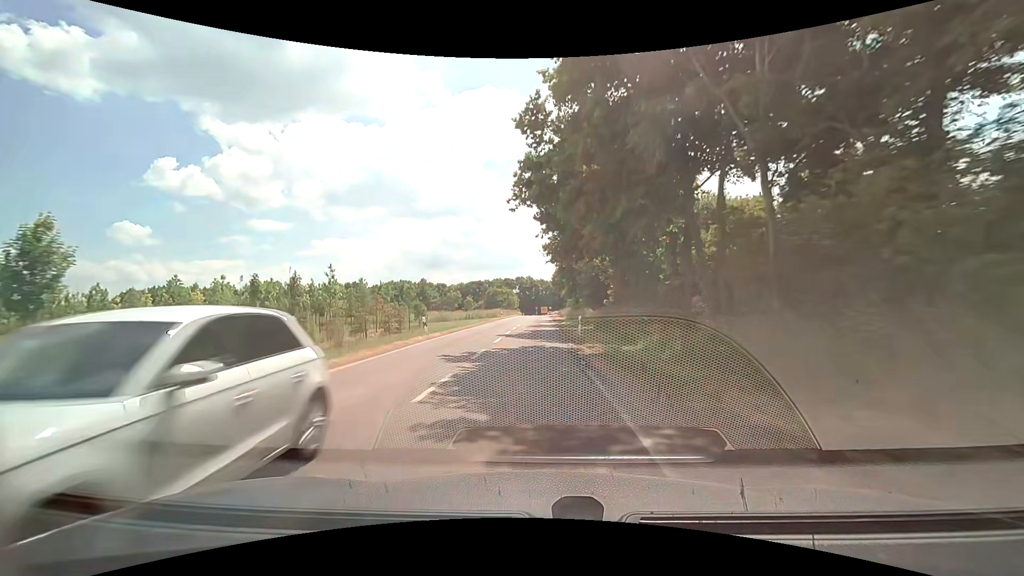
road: tertiary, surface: asphalt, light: Day
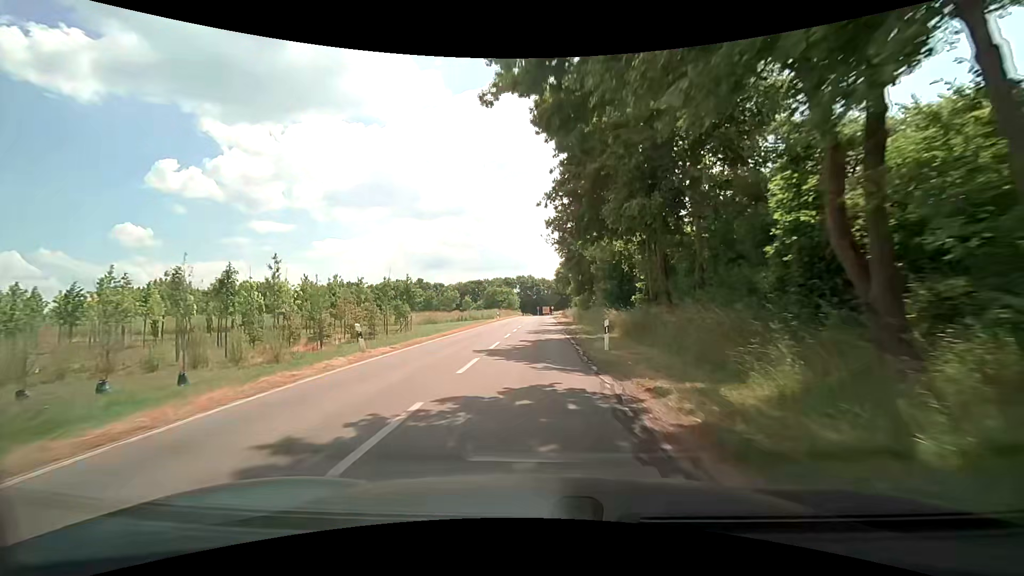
(-0.1, +9.2) m; 0°
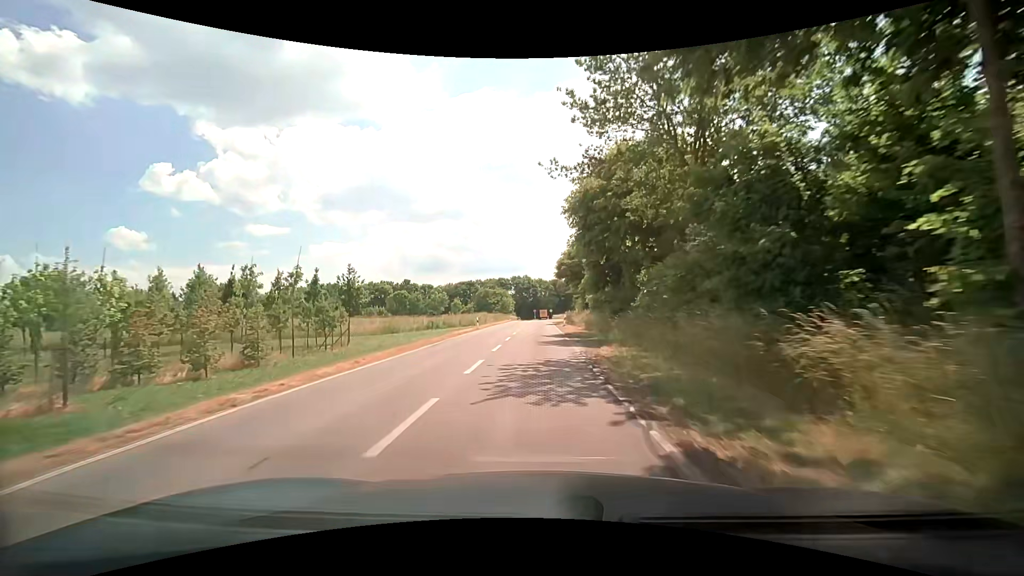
(-0.1, +18.0) m; 0°
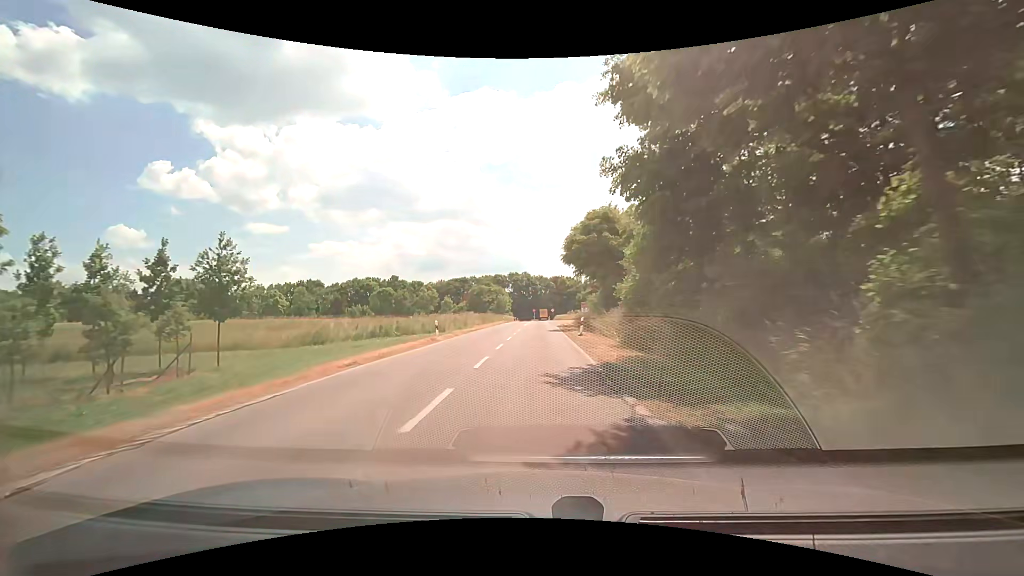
(-0.1, +17.7) m; 0°
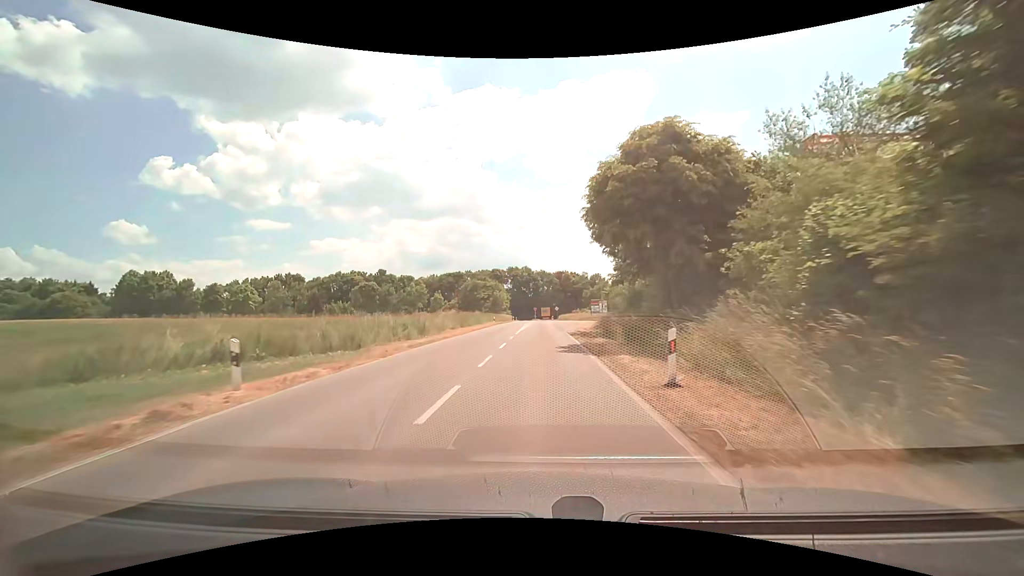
(0.0, +17.9) m; +1°
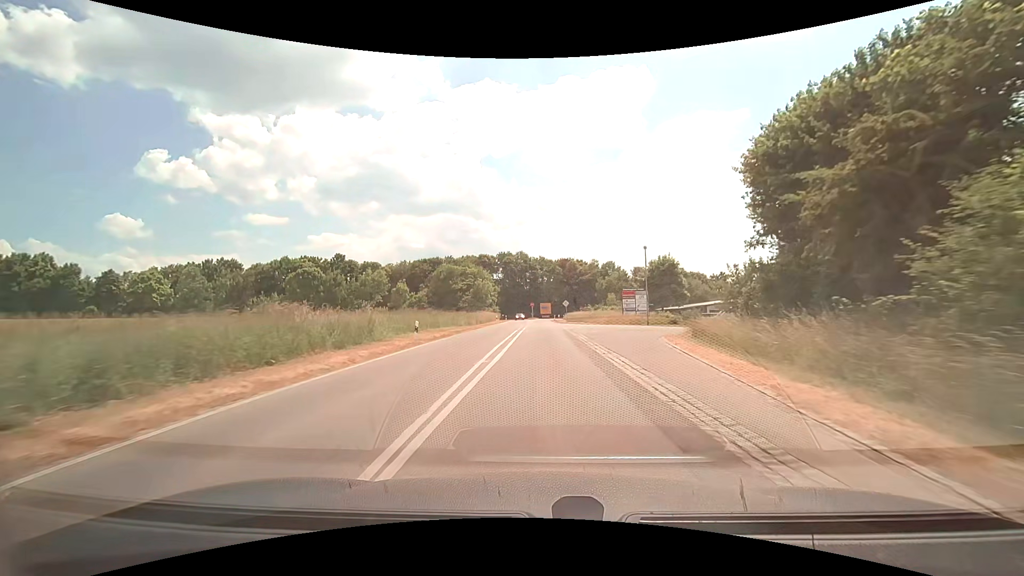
(-0.6, +36.5) m; -1°
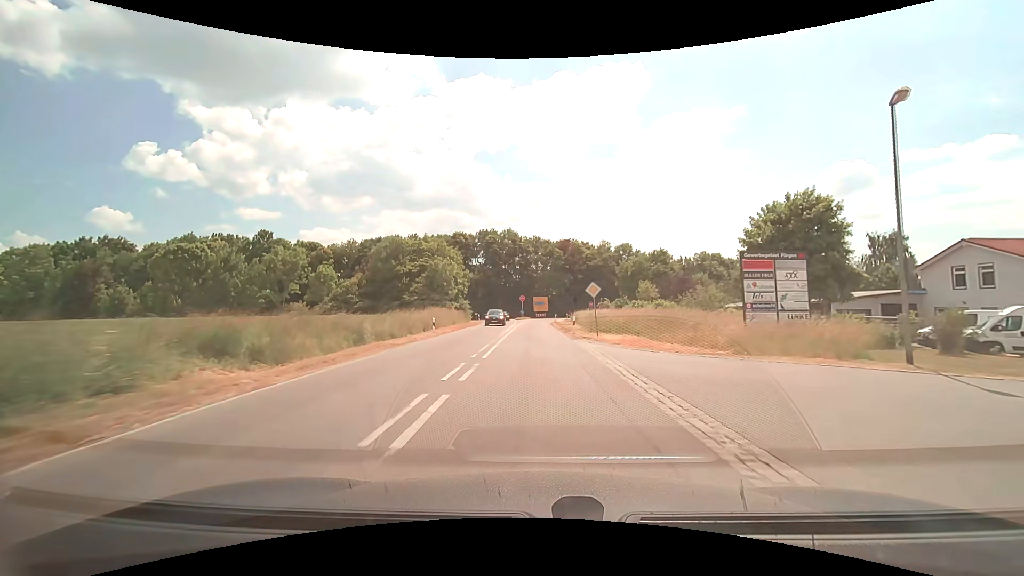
(+0.2, +35.1) m; +1°
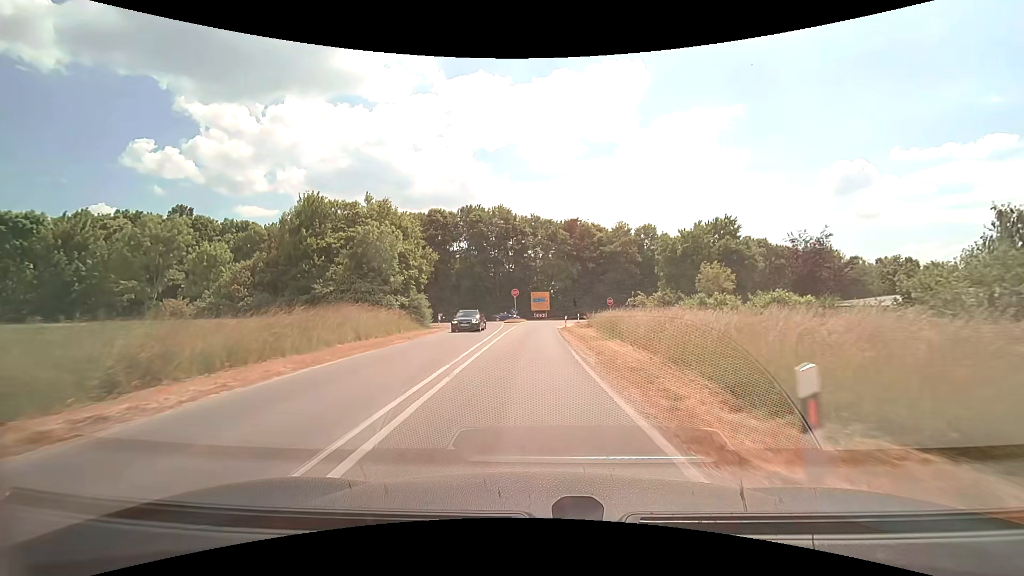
(0.0, +23.9) m; 0°
(0, +10) (0, +20) (0, +30) (0, +40) (+1, +50) (+3, +60) (+7, +69) (+15, +75) (+25, +77) (+34, +79) m
